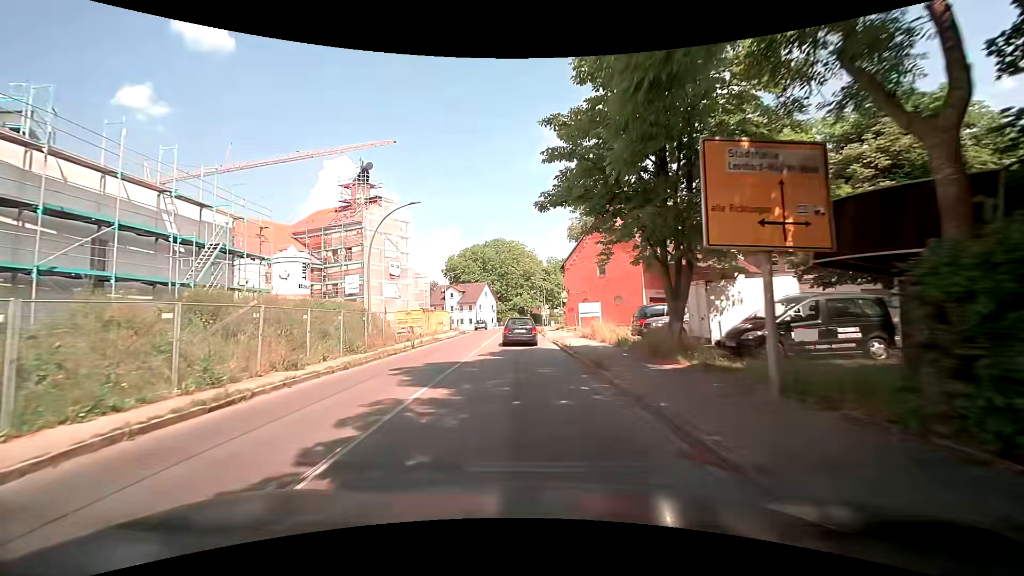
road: tertiary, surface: asphalt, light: Day
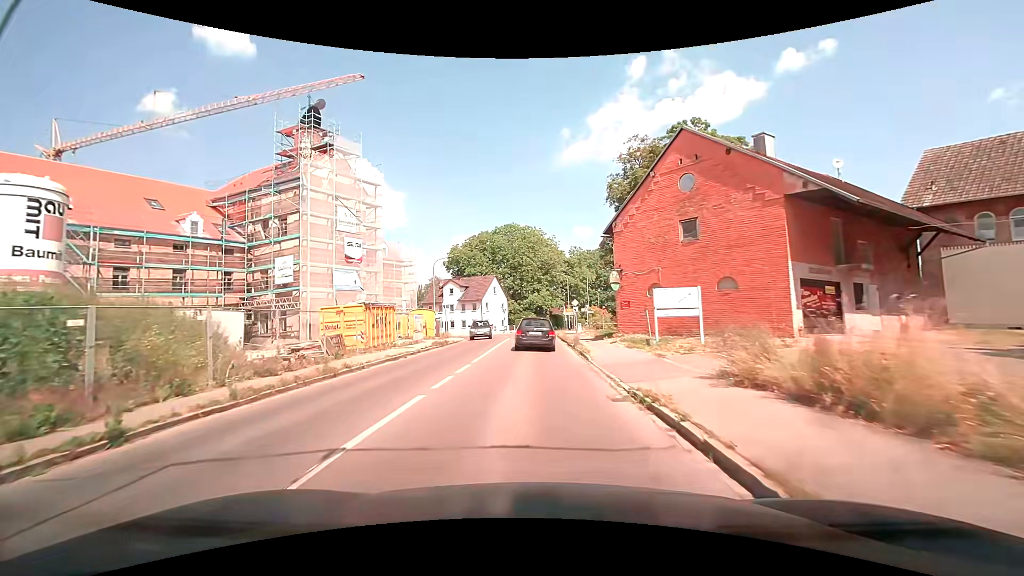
(-0.5, +19.8) m; -2°
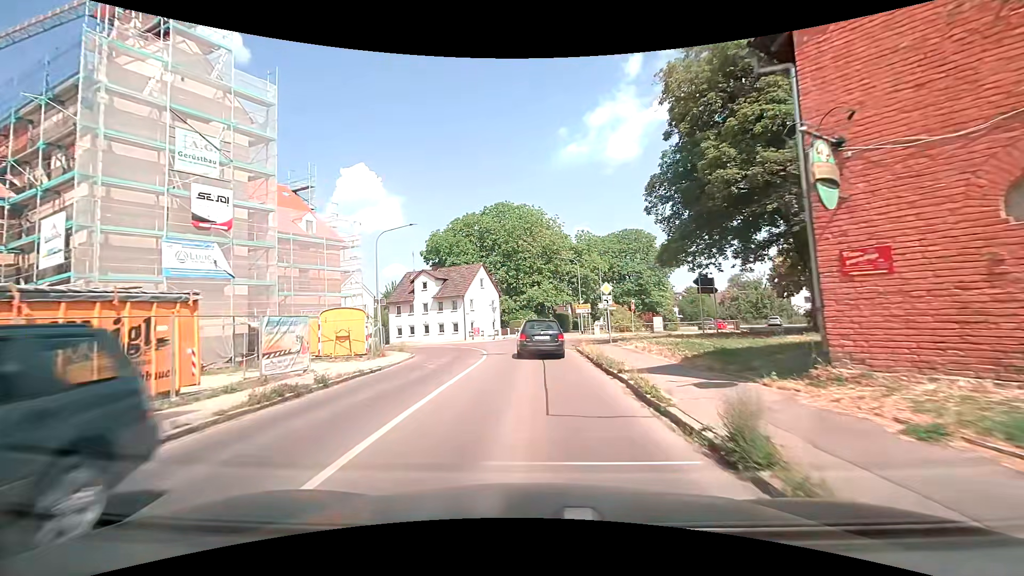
(0.0, +18.5) m; 0°
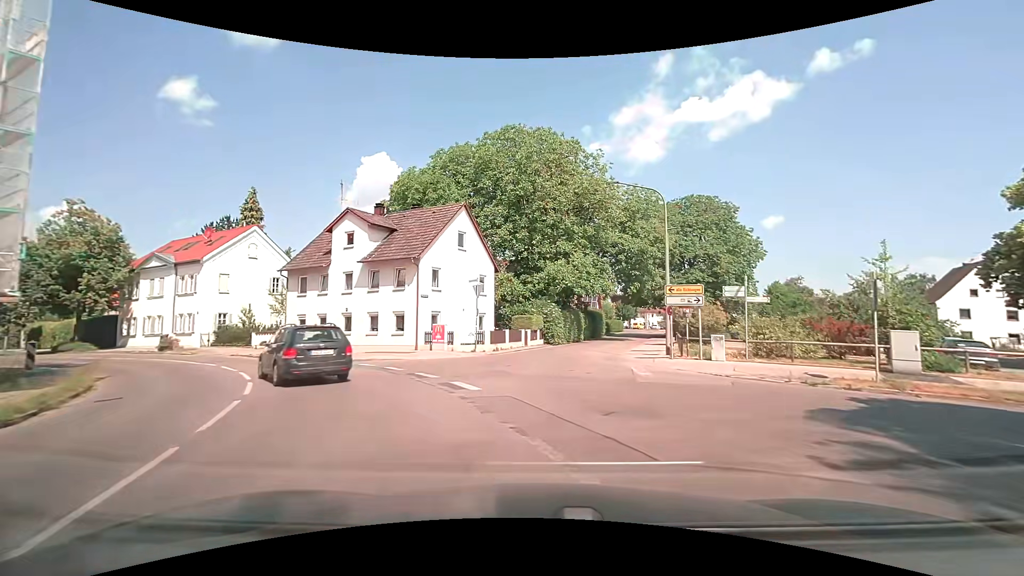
(-0.9, +28.9) m; -2°
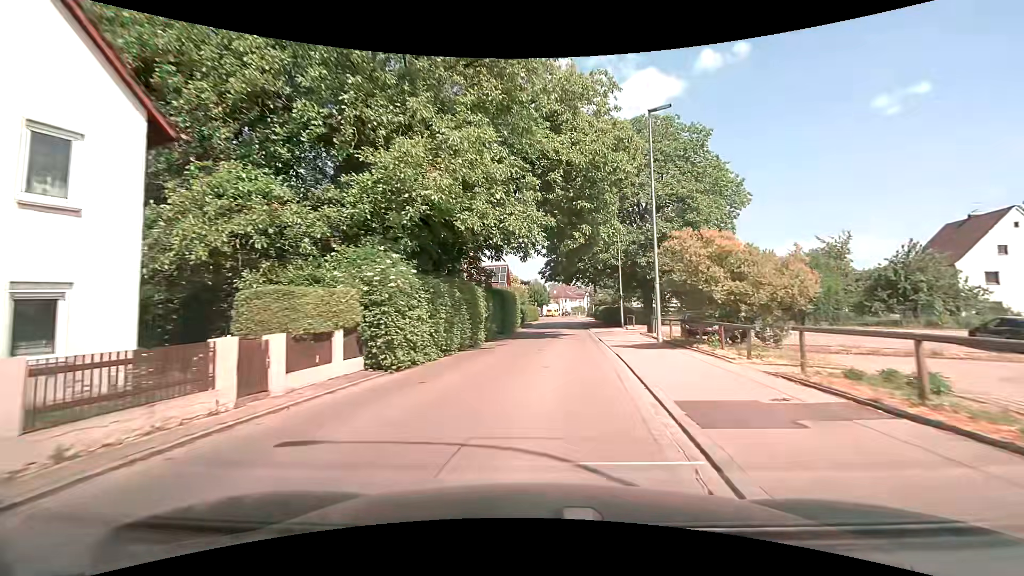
(+2.8, +24.5) m; +12°
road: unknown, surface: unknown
(0, +10) (+1, +20) (+2, +30) (+2, +40) (+3, +50) (+4, +60) (+4, +70) (+5, +80) (+5, +90) (+4, +100) m
